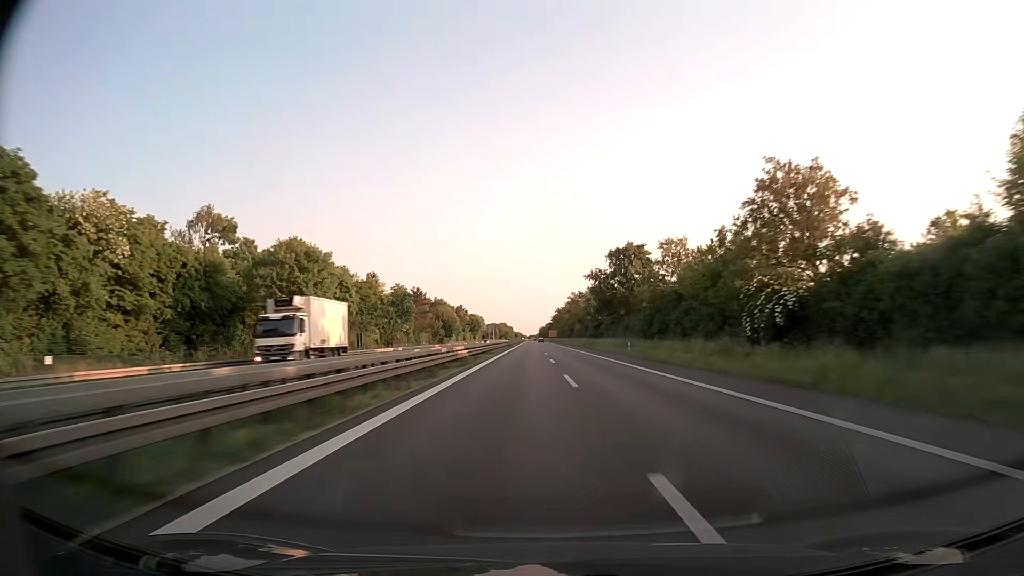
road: trunk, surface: asphalt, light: Day
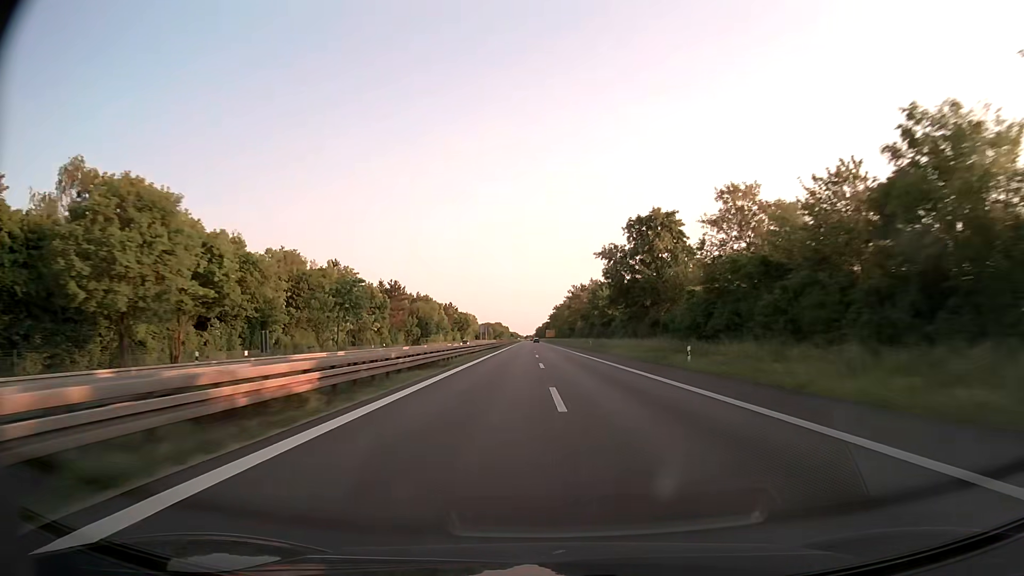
(+0.1, +24.4) m; 0°
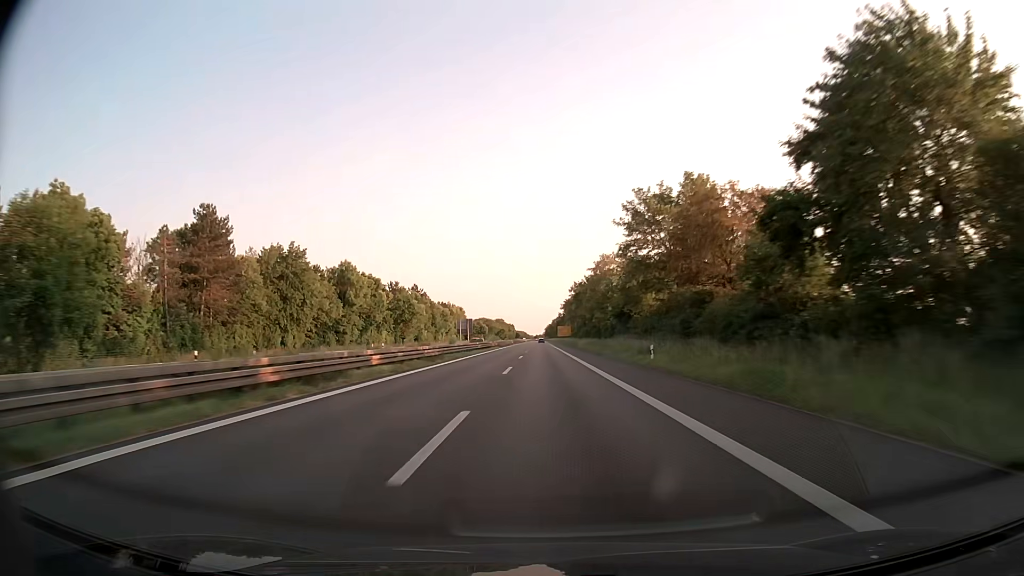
(-0.4, +97.7) m; -1°
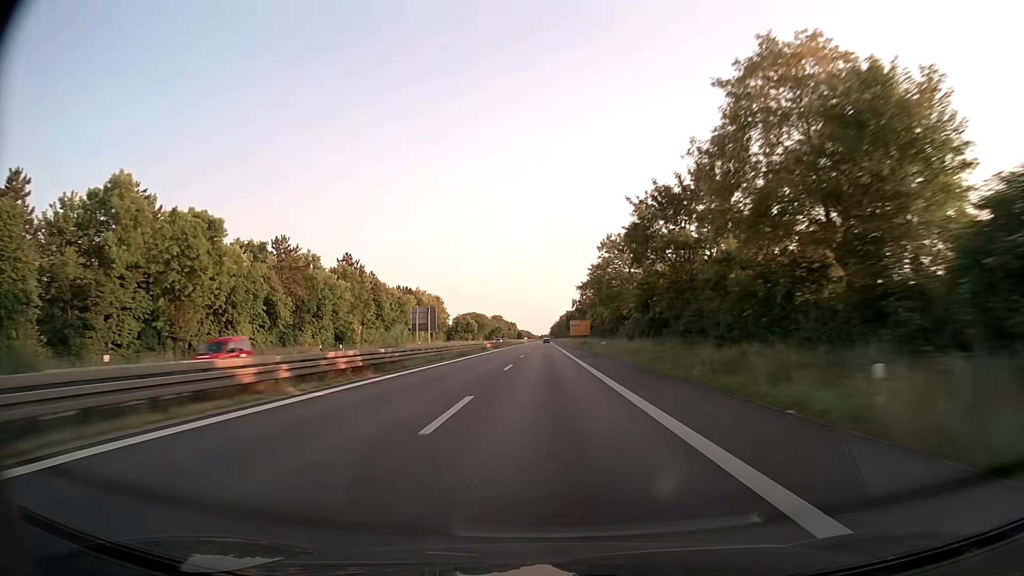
(-0.5, +72.9) m; -1°
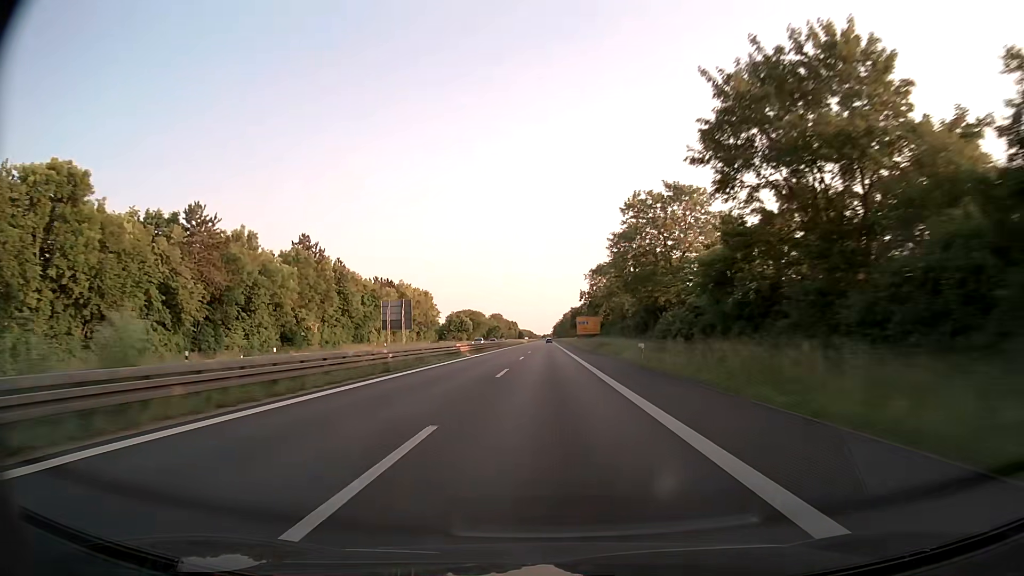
(0.0, +24.2) m; 0°
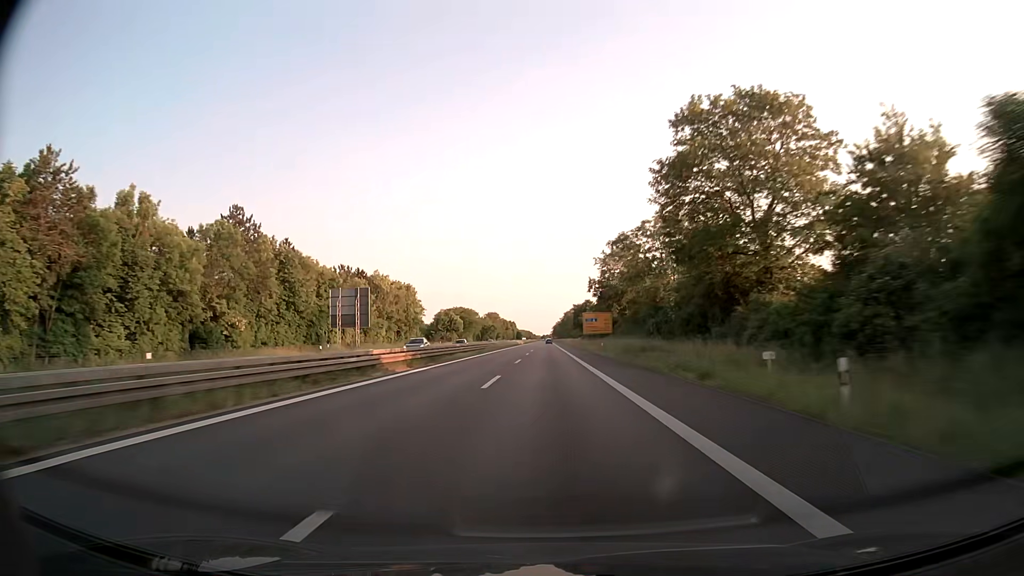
(0.0, +24.2) m; 0°
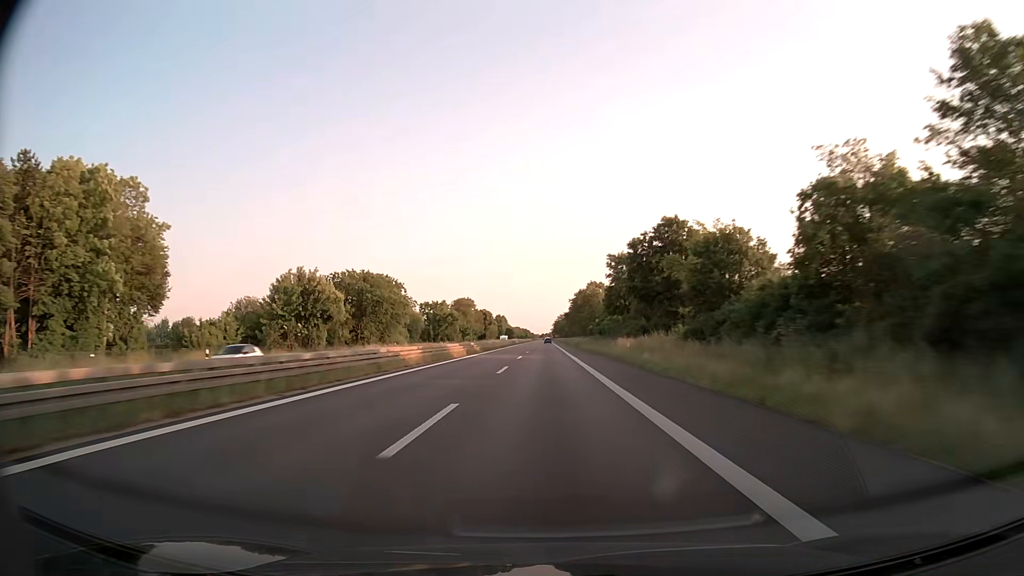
(+0.4, +120.8) m; 0°
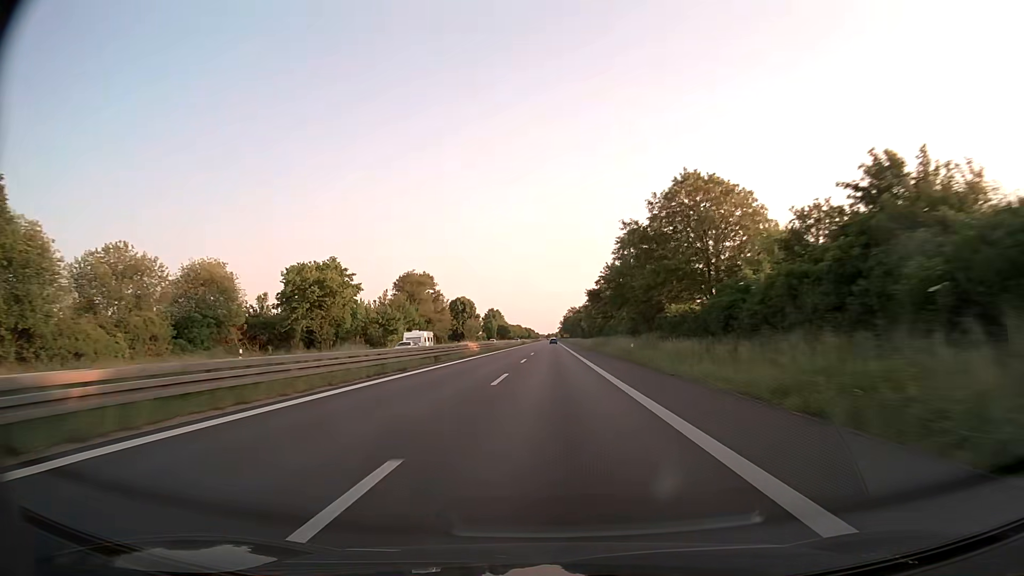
(-0.2, +96.3) m; 0°
(0, +10) (0, +20) (0, +30) (0, +40) (0, +50) (0, +60) (0, +70) (0, +80) (0, +90) (0, +100) m
